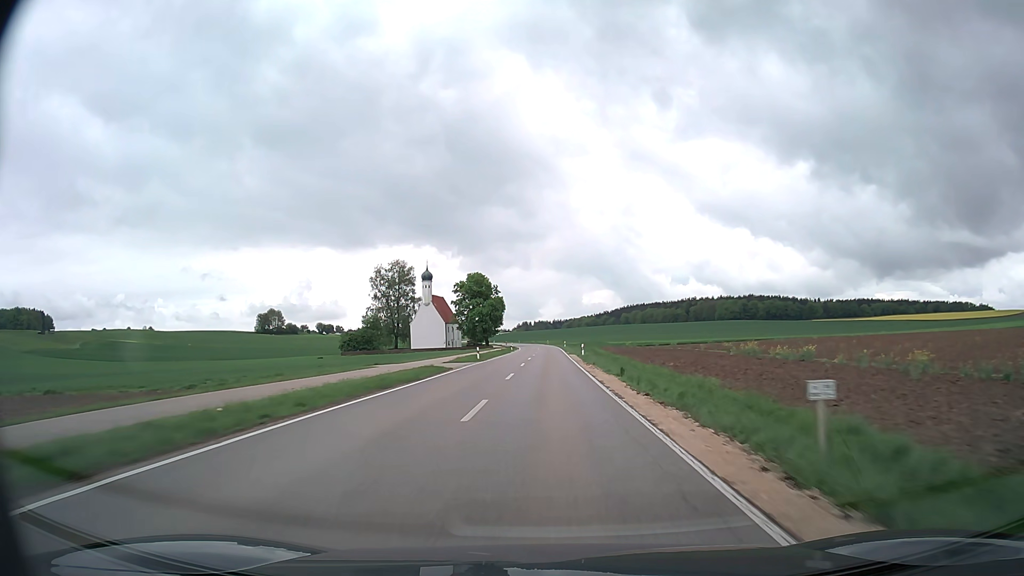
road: secondary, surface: asphalt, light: Day
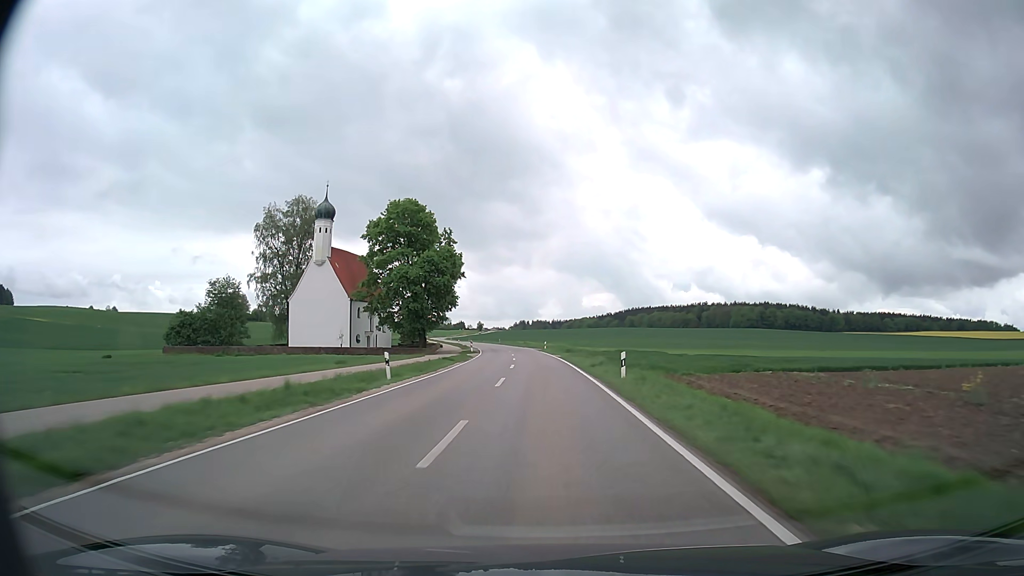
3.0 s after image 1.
(+0.1, +76.5) m; 0°
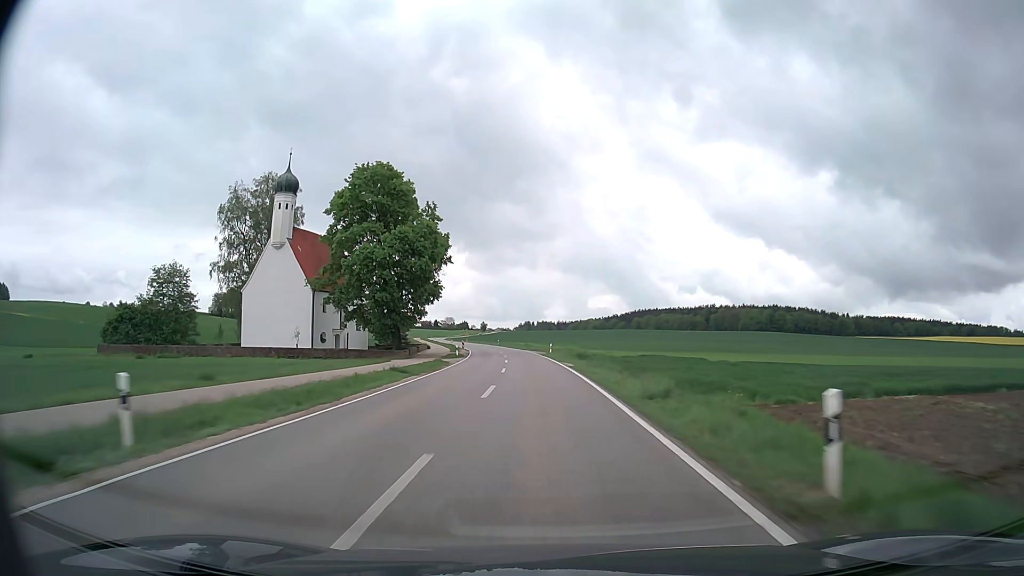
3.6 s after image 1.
(0.0, +15.4) m; 0°
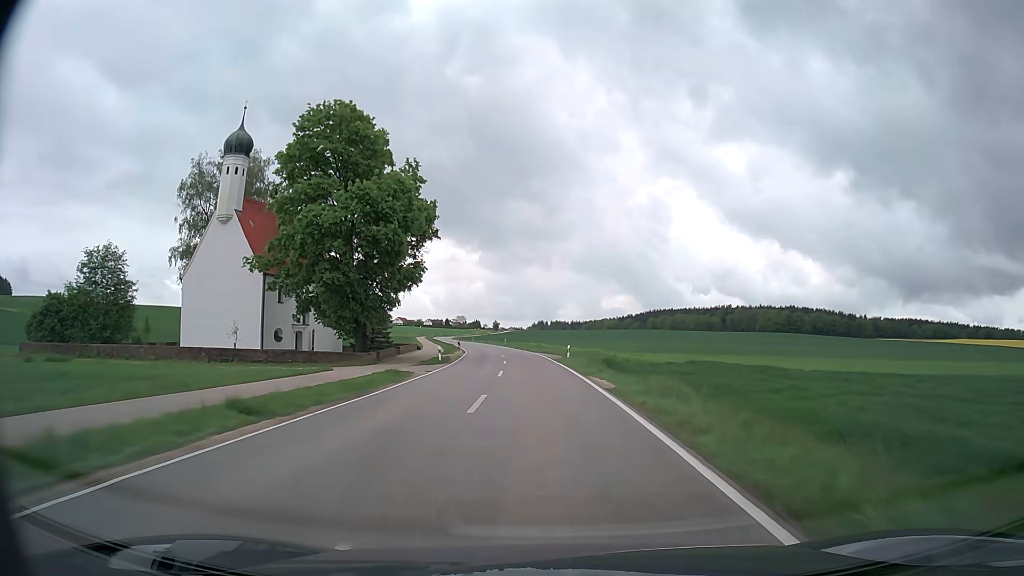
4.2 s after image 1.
(-0.1, +15.4) m; -1°
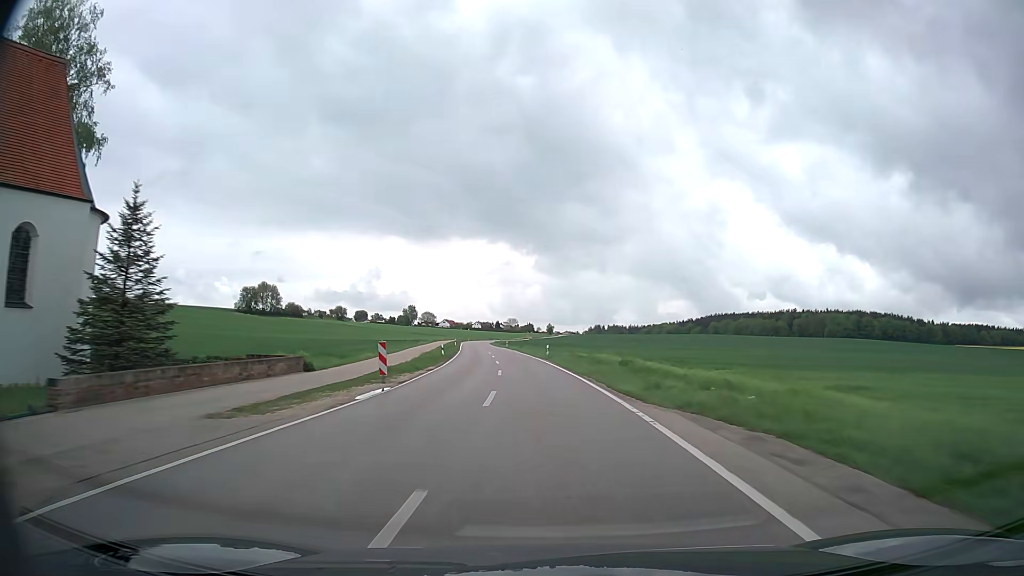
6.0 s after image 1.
(-1.7, +46.4) m; -4°
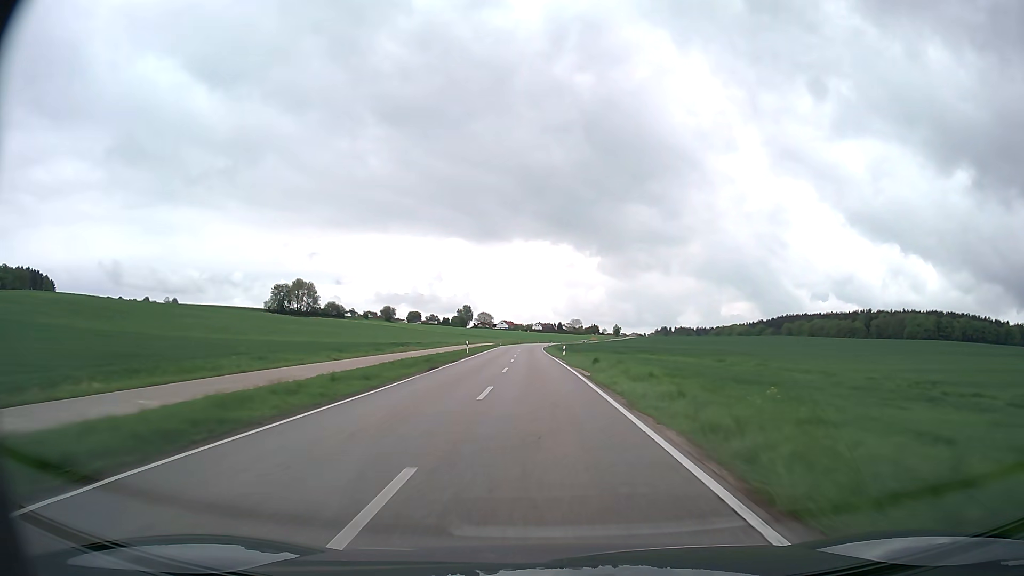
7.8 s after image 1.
(-2.3, +46.8) m; -6°
